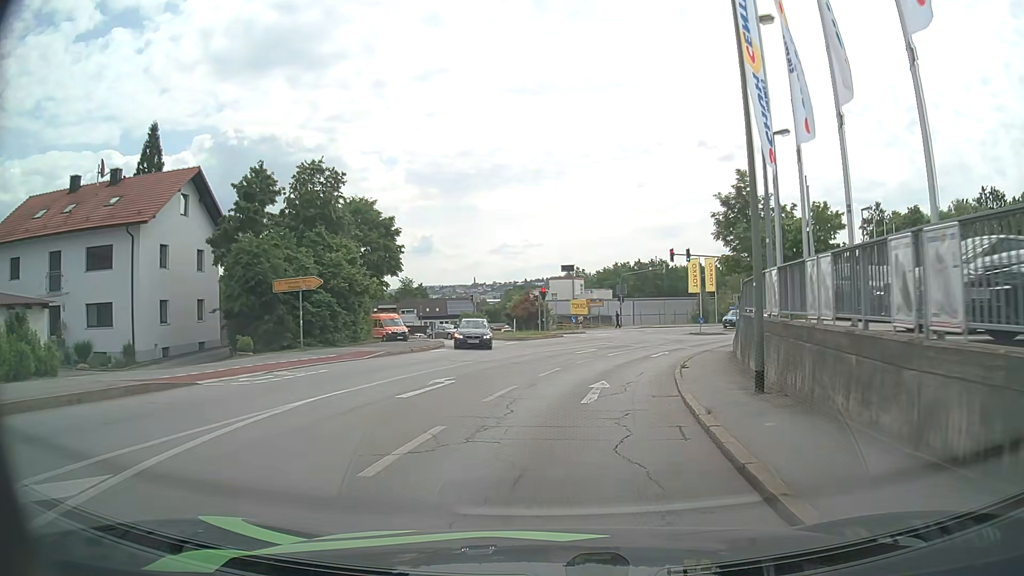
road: tertiary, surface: asphalt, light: Day
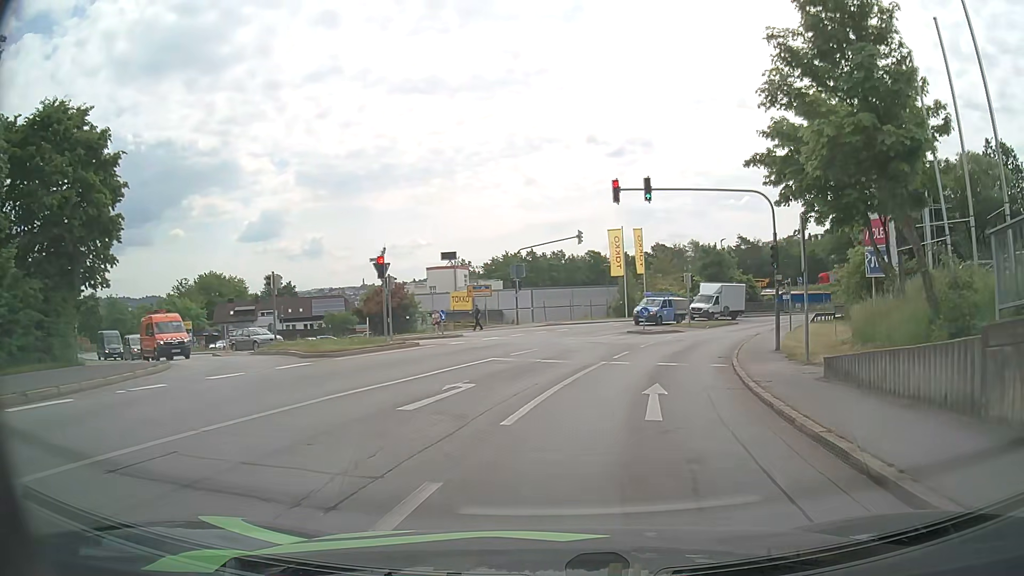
(+1.7, +21.3) m; +10°
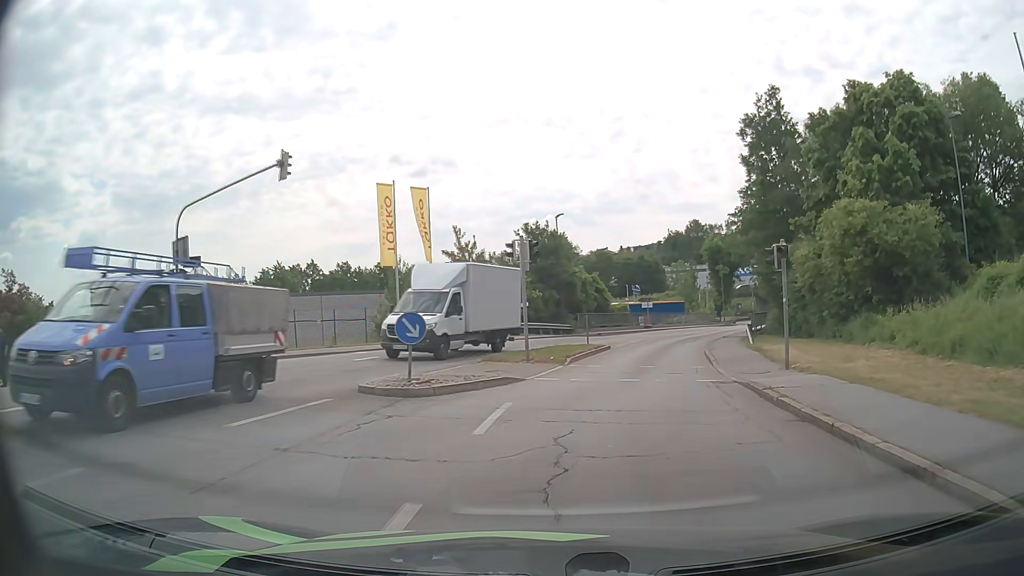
(+3.6, +25.2) m; +17°
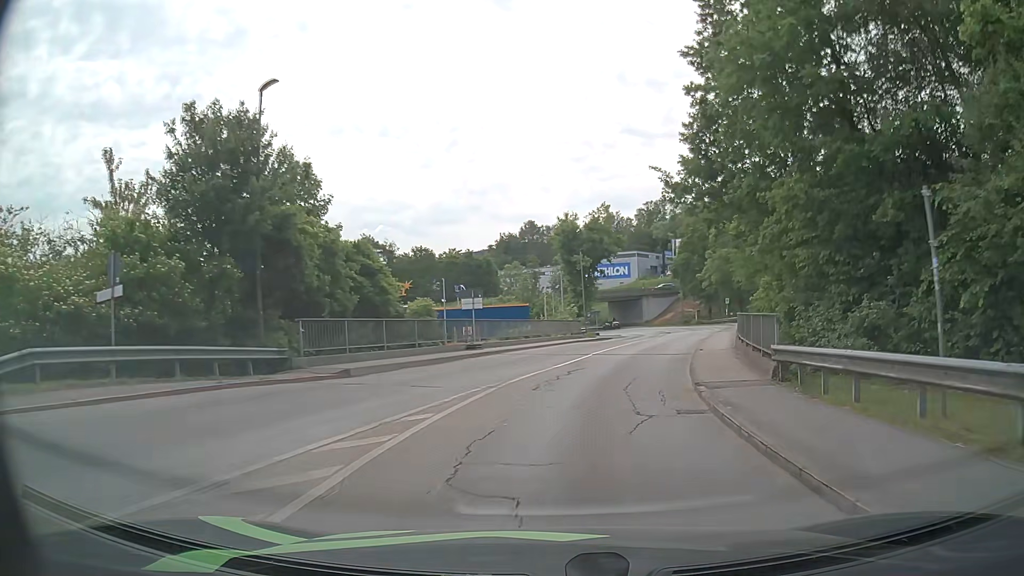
(+3.7, +26.4) m; +14°
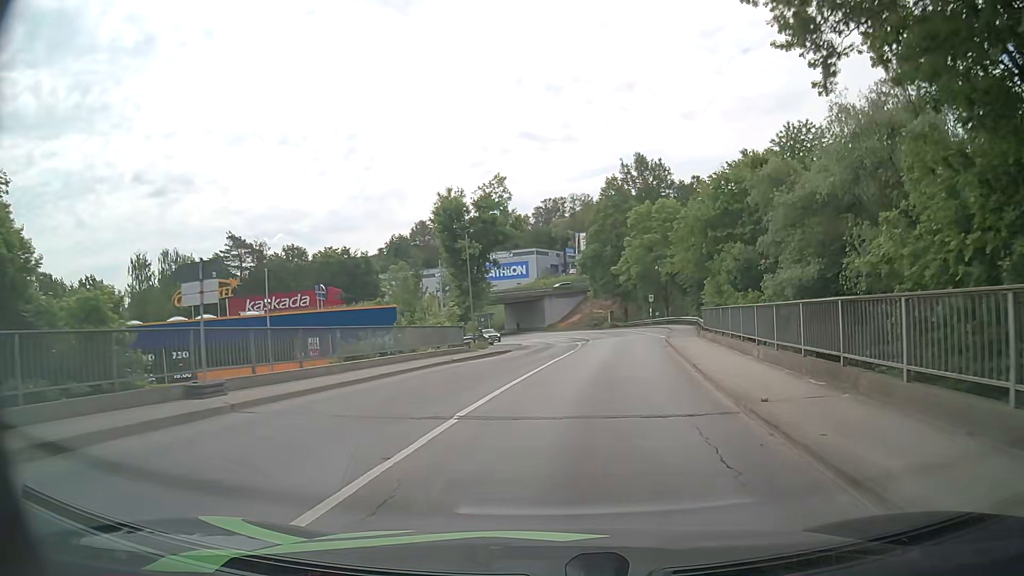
(+1.2, +15.9) m; +9°
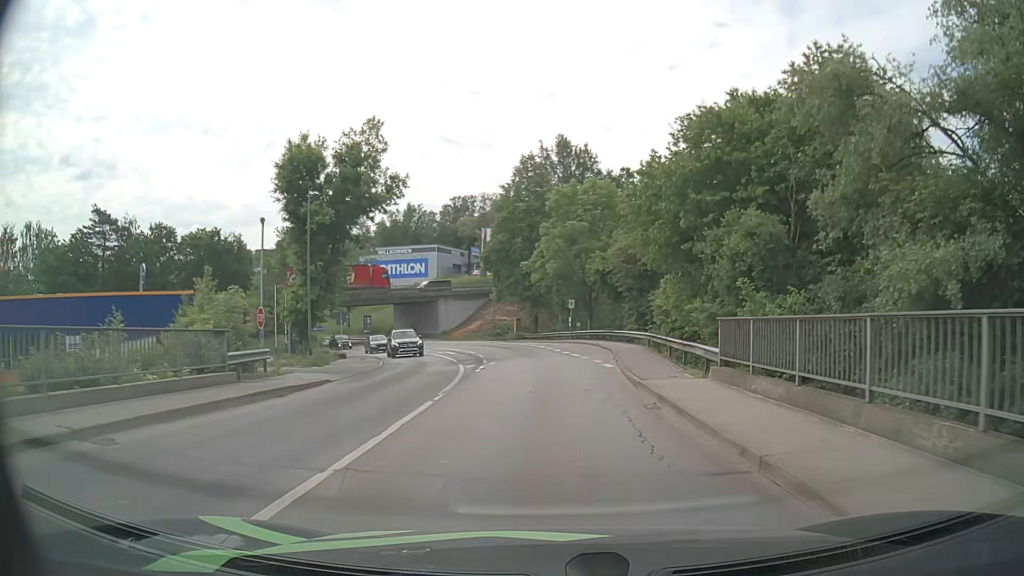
(+1.2, +16.5) m; +8°
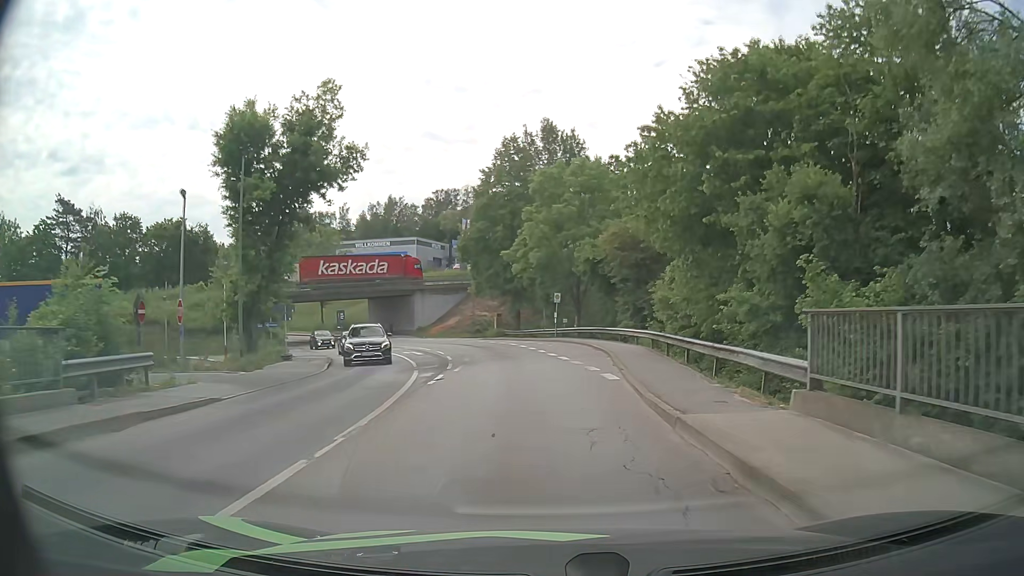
(+0.1, +5.9) m; +2°
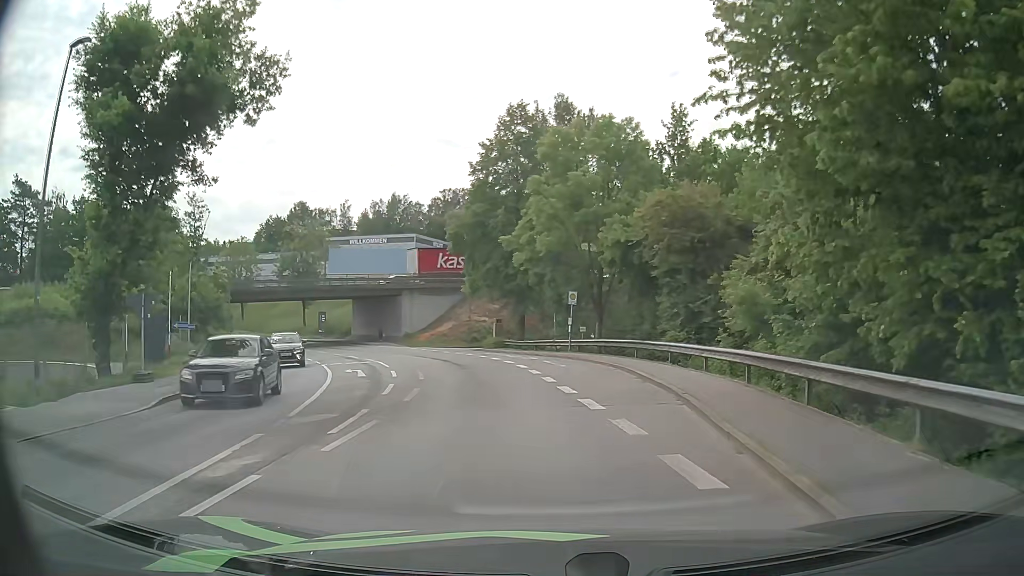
(-0.1, +12.4) m; -1°
(0, +10) (-1, +20) (-3, +30) (-6, +39) (-10, +49) (-15, +57) (-21, +66) (-27, +73) (-33, +81) (-41, +88) m
